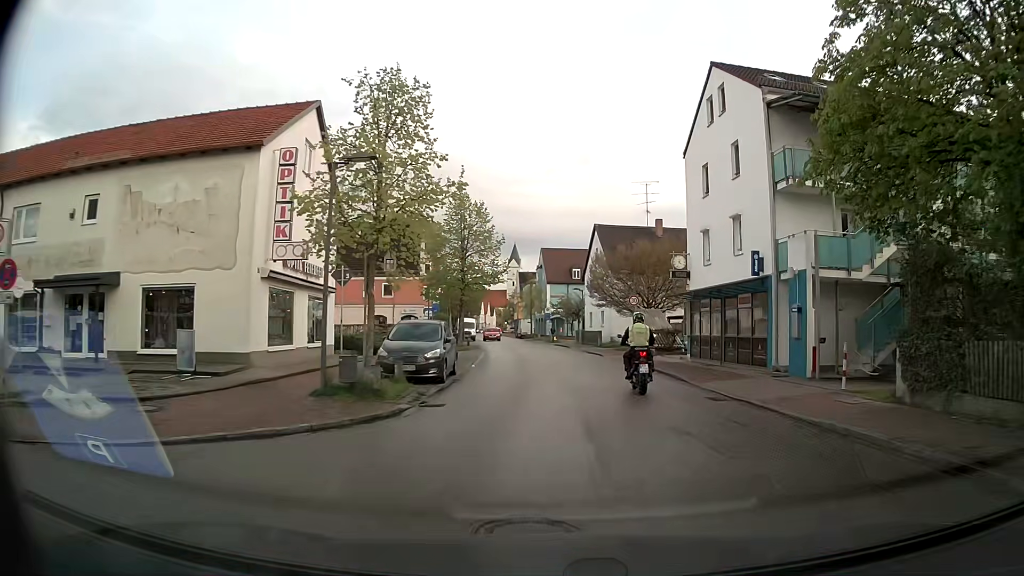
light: Day
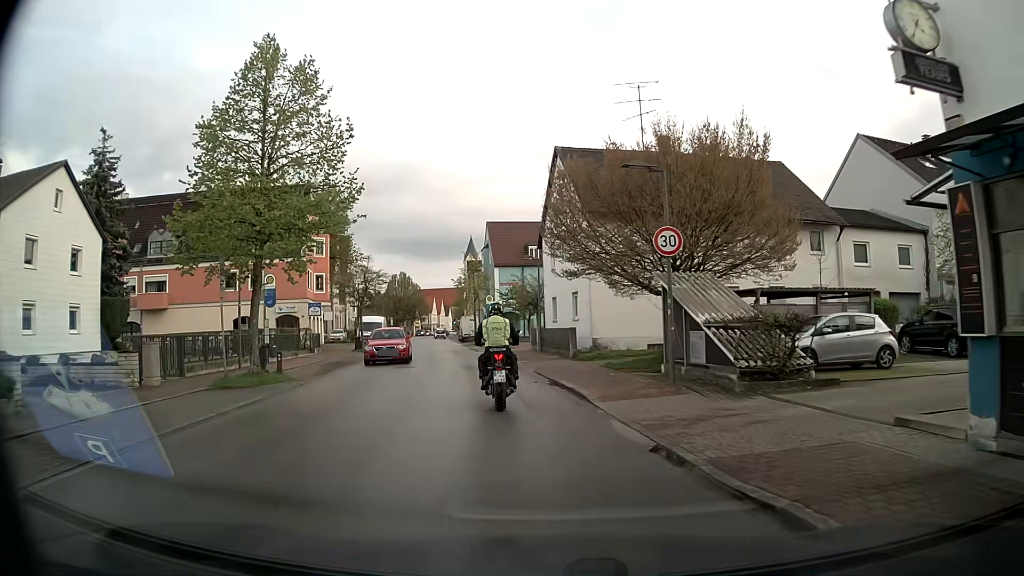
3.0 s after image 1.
(+1.2, +23.9) m; +1°
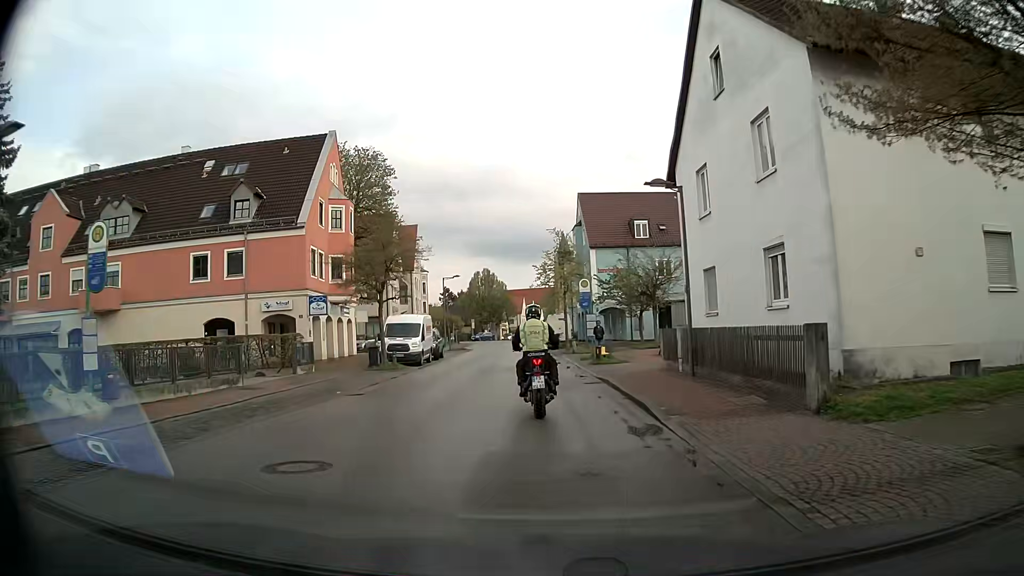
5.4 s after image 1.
(-1.0, +16.9) m; -7°
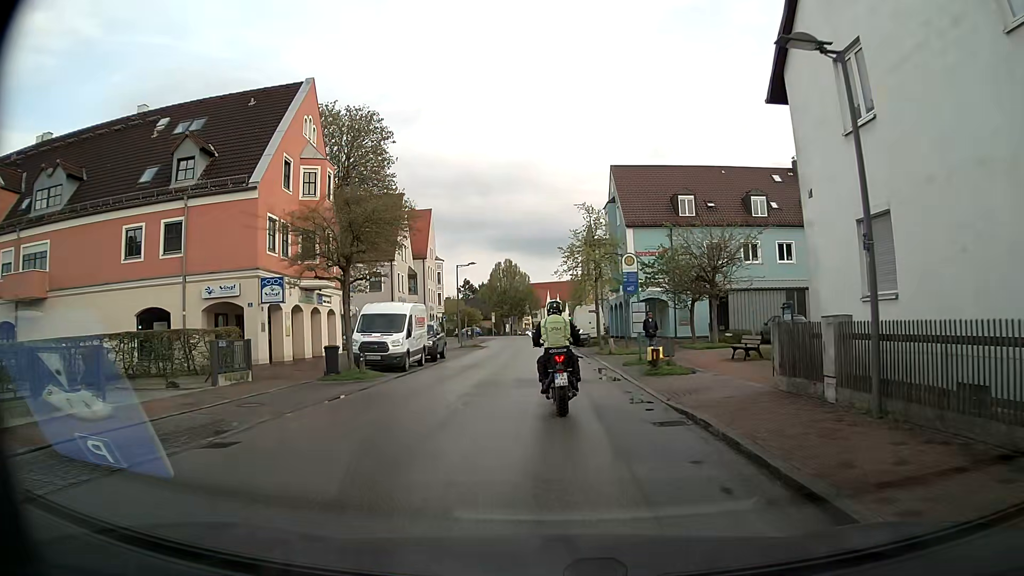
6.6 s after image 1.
(-0.1, +8.4) m; -1°
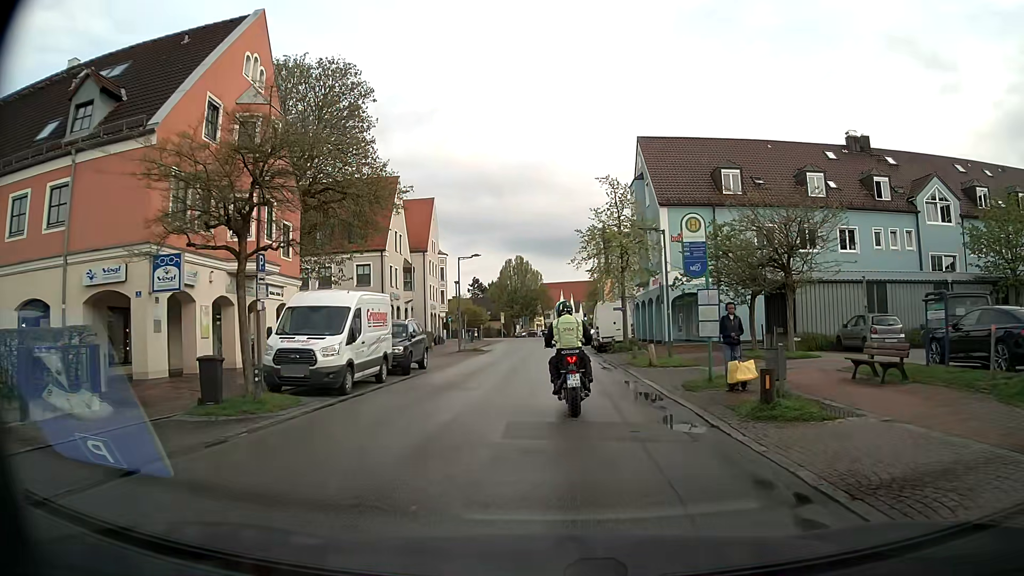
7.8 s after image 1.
(-0.2, +8.2) m; -2°
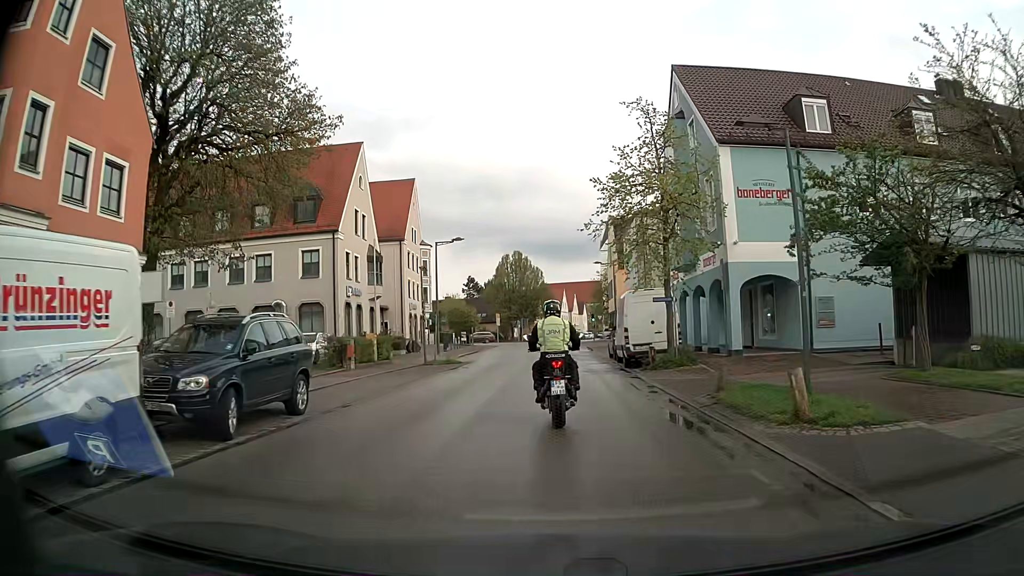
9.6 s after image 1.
(0.0, +12.6) m; -1°
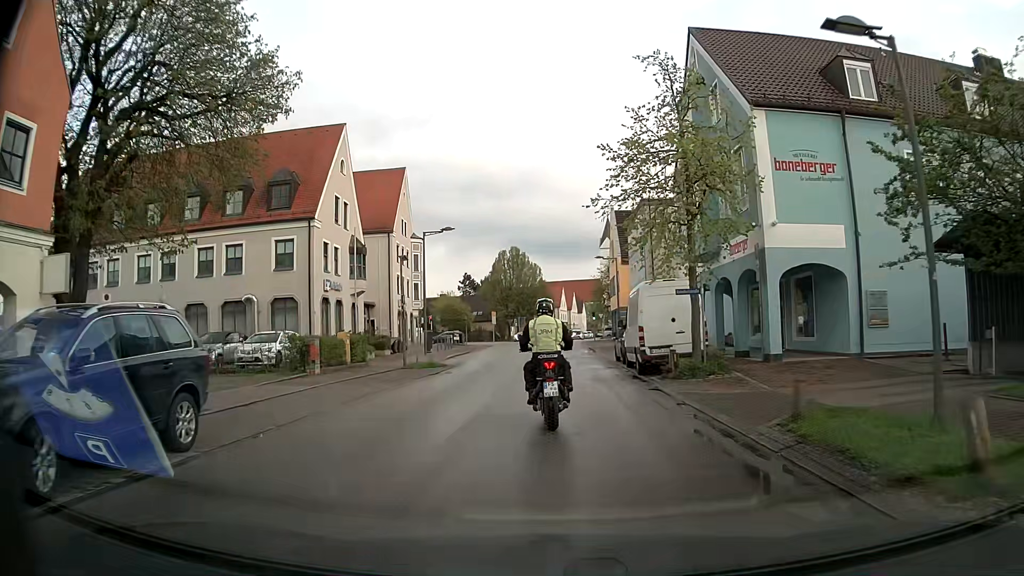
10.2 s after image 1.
(0.0, +4.1) m; +1°
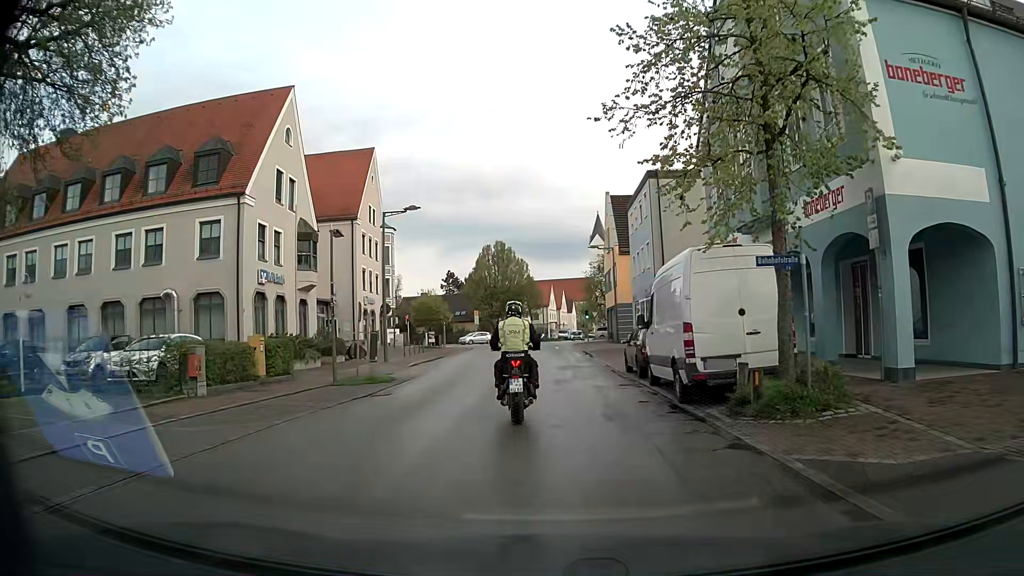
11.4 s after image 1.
(0.0, +7.7) m; +1°
(0, +10) (0, +20) (0, +30) (-1, +40) (-2, +50) (-2, +60) (-3, +70) (-11, +76) (-21, +77) (-31, +76) m
